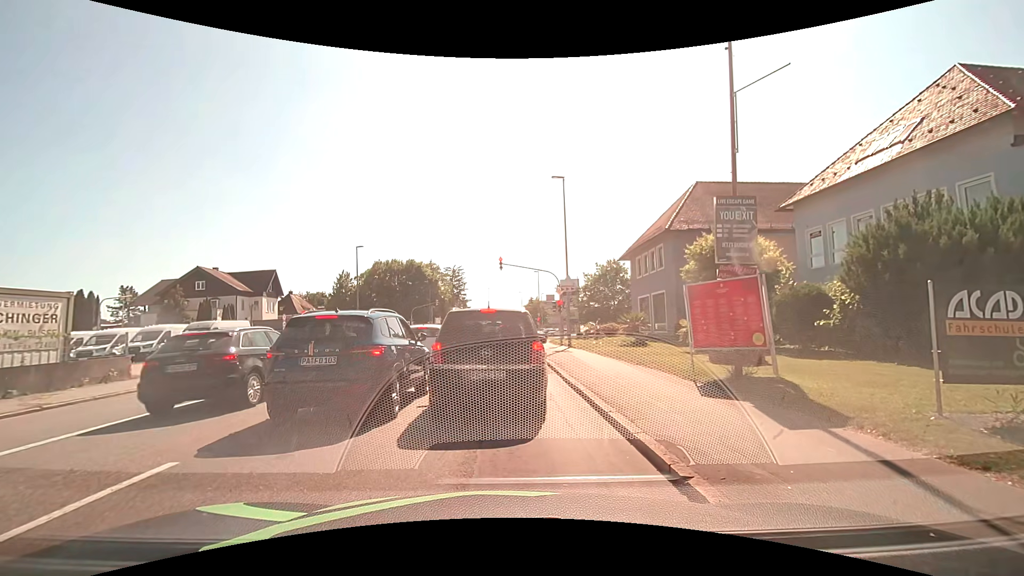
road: tertiary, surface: asphalt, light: Day
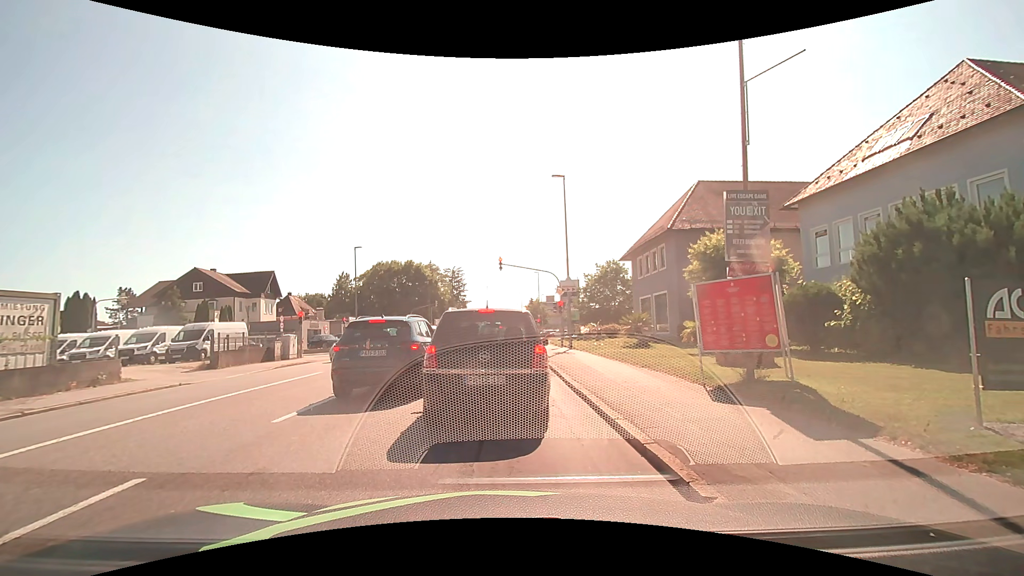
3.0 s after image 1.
(0.0, +0.5) m; 0°
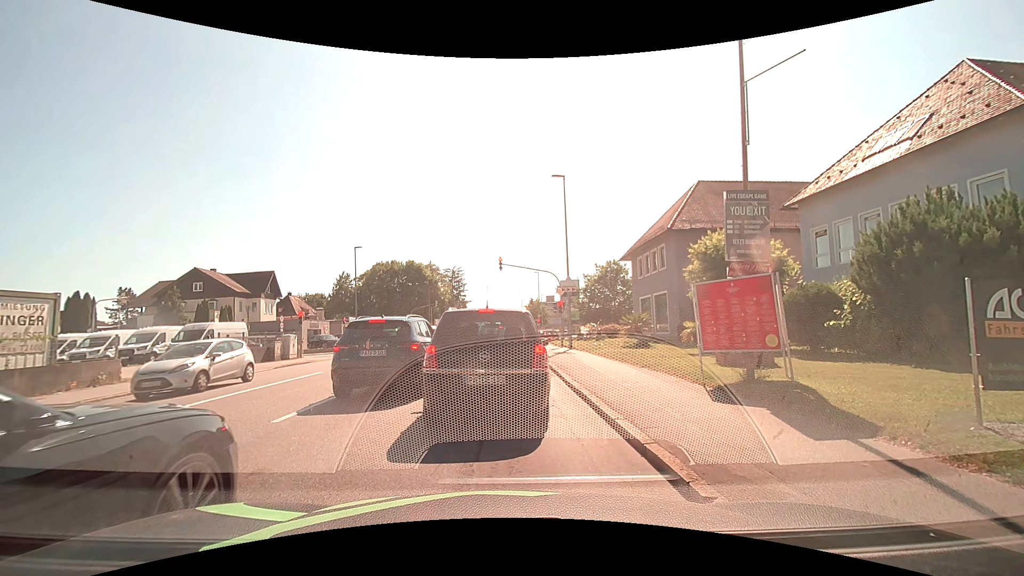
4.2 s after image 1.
(0.0, 0.0) m; 0°
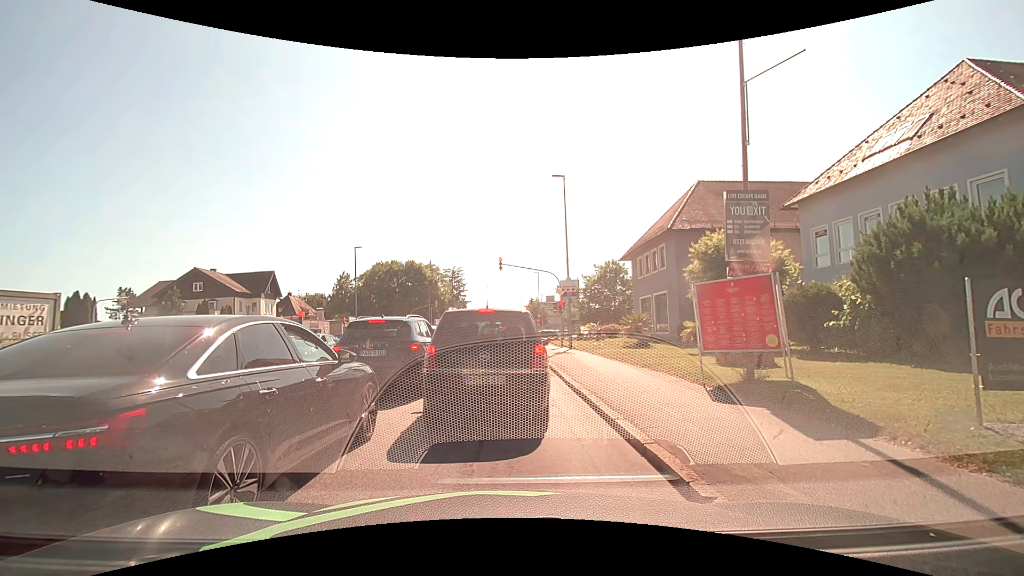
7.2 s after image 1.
(0.0, 0.0) m; 0°
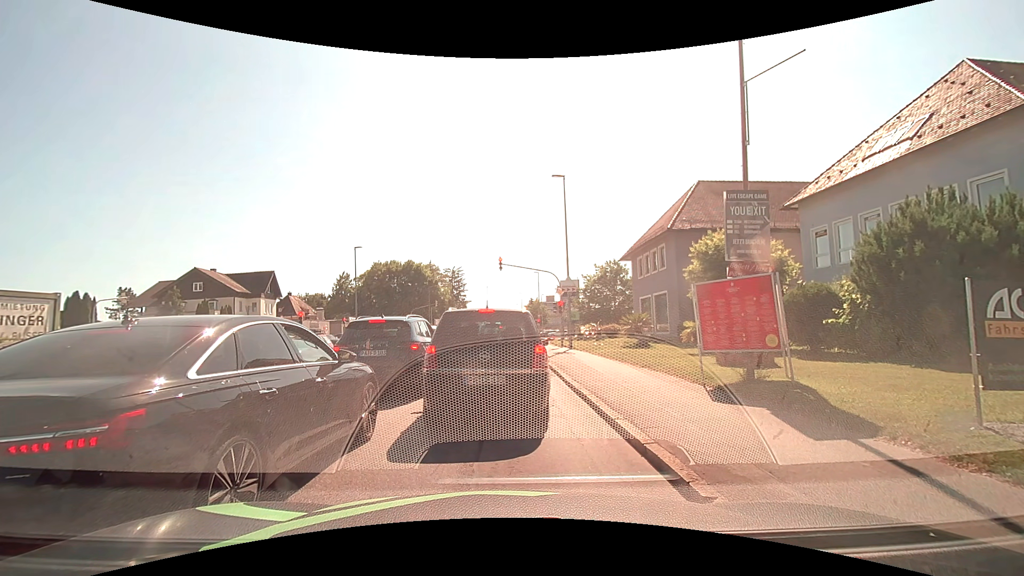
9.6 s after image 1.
(0.0, 0.0) m; 0°
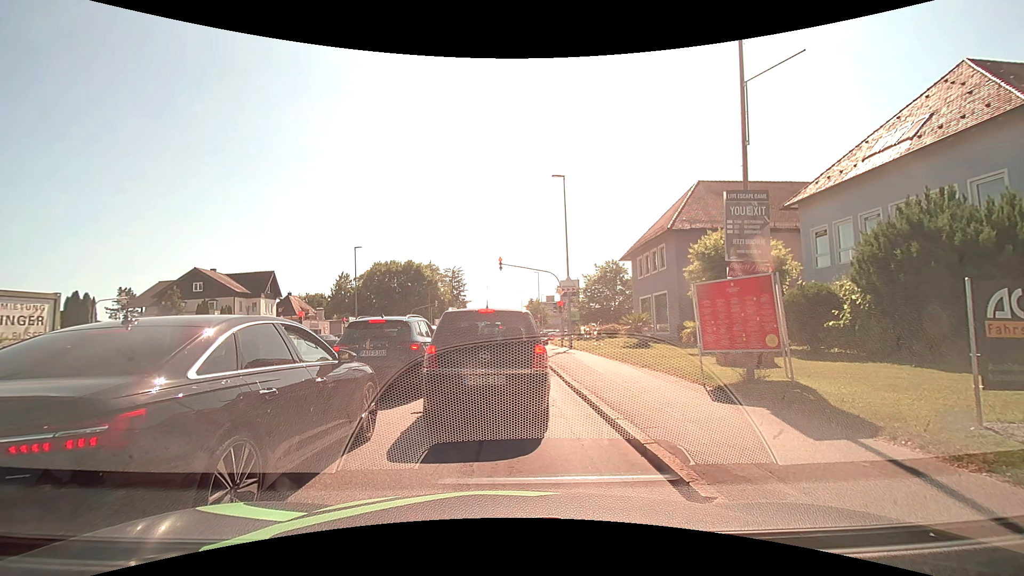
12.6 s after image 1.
(0.0, 0.0) m; 0°
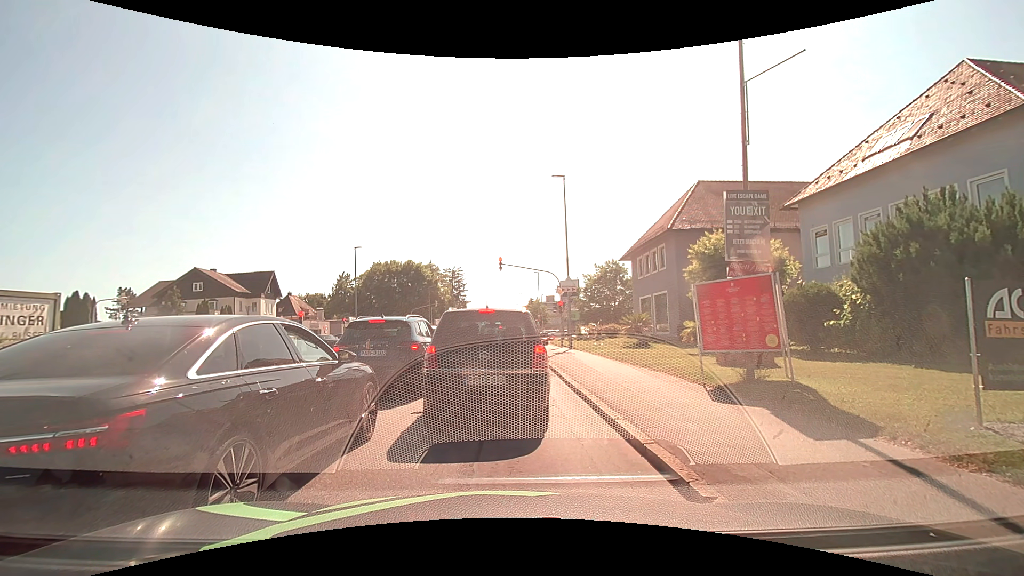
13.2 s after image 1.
(0.0, 0.0) m; 0°
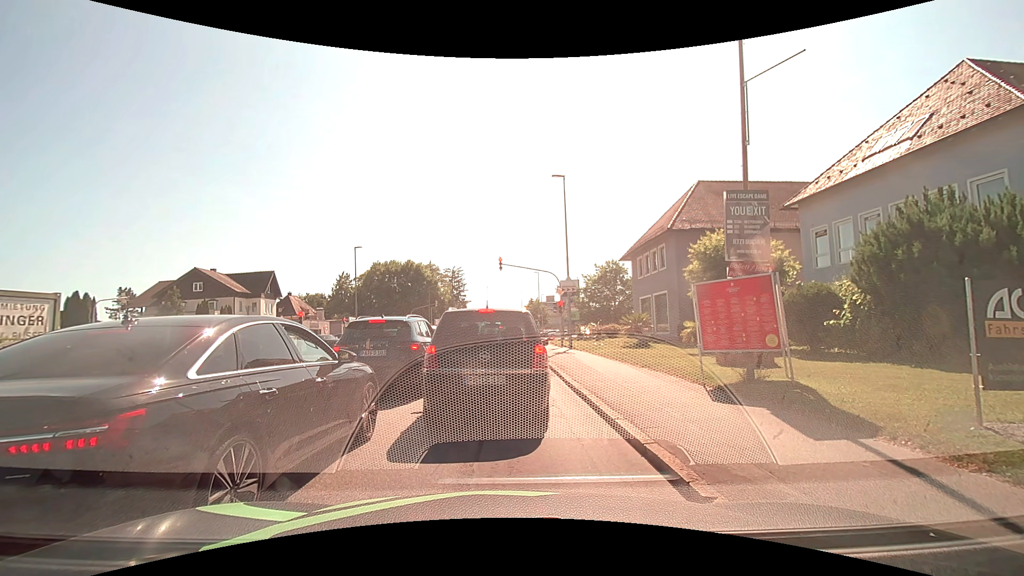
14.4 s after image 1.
(0.0, 0.0) m; 0°
(0, +10) (0, +20) (0, +30) (-1, +40) (-1, +50) (-1, +60) (-1, +70) (-1, +80) (-2, +90) (-2, +100) m
